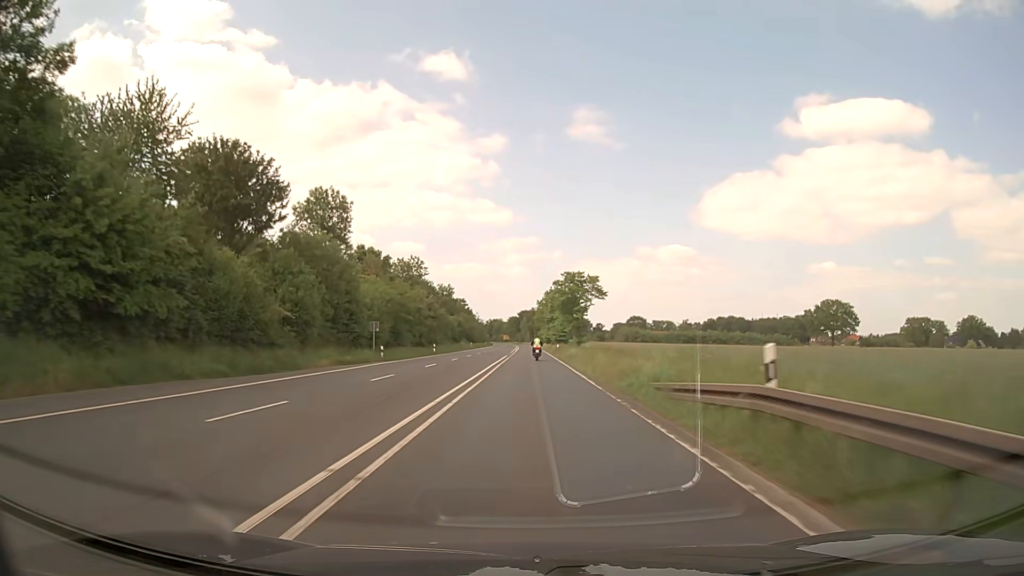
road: primary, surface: asphalt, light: Day
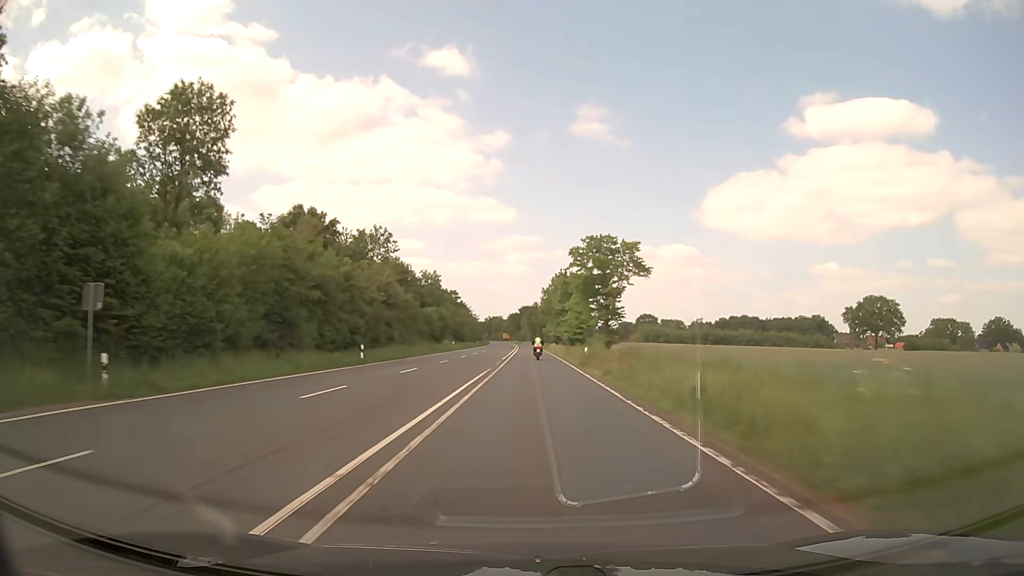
(-0.1, +31.8) m; 0°
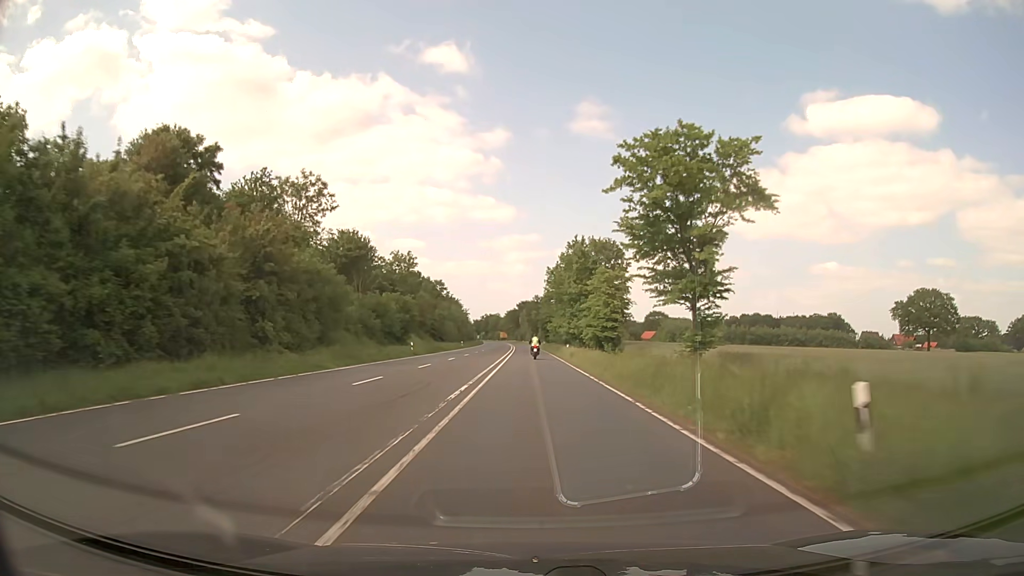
(0.0, +31.8) m; 0°
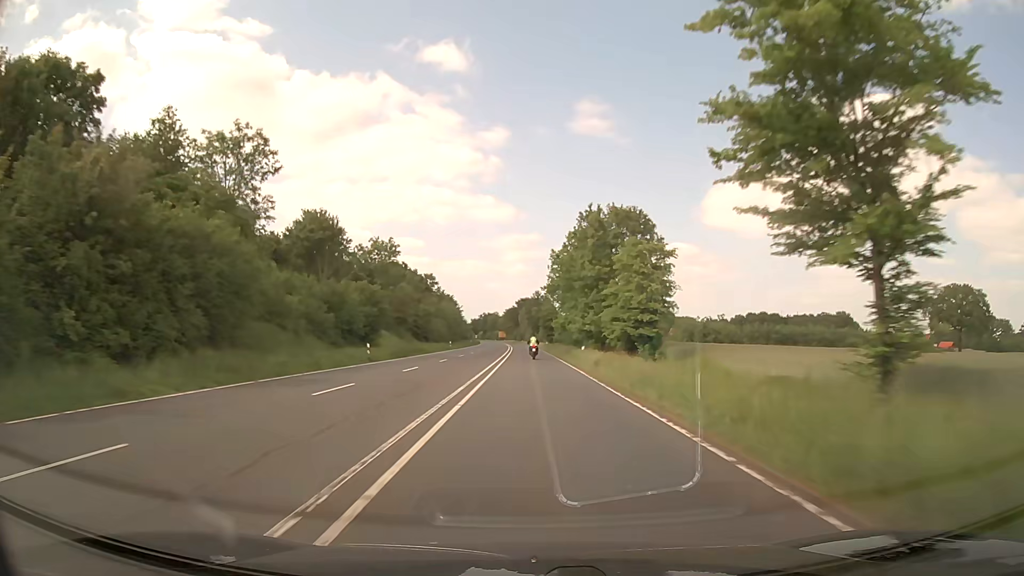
(0.0, +15.9) m; 0°
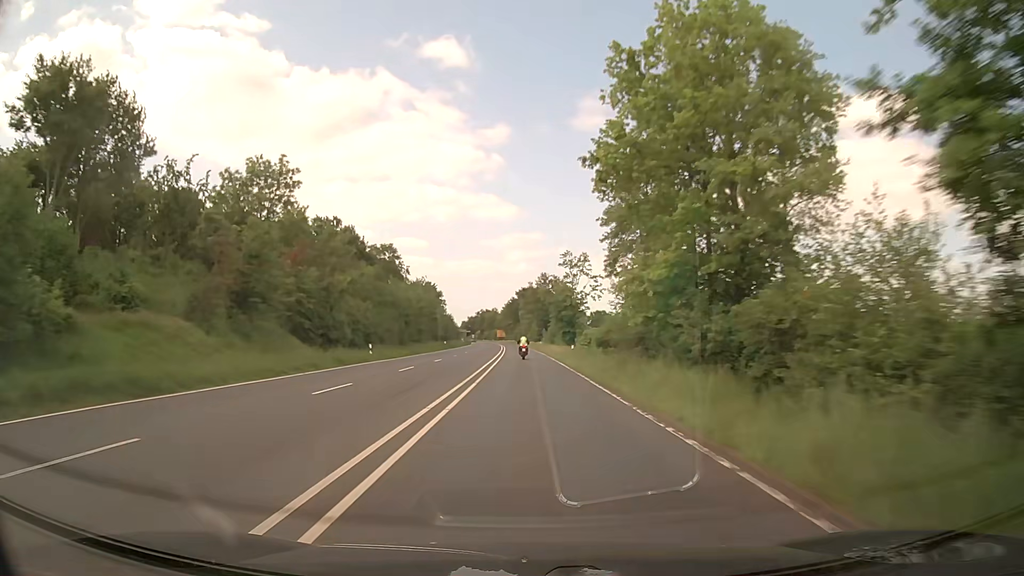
(-0.1, +48.0) m; 0°
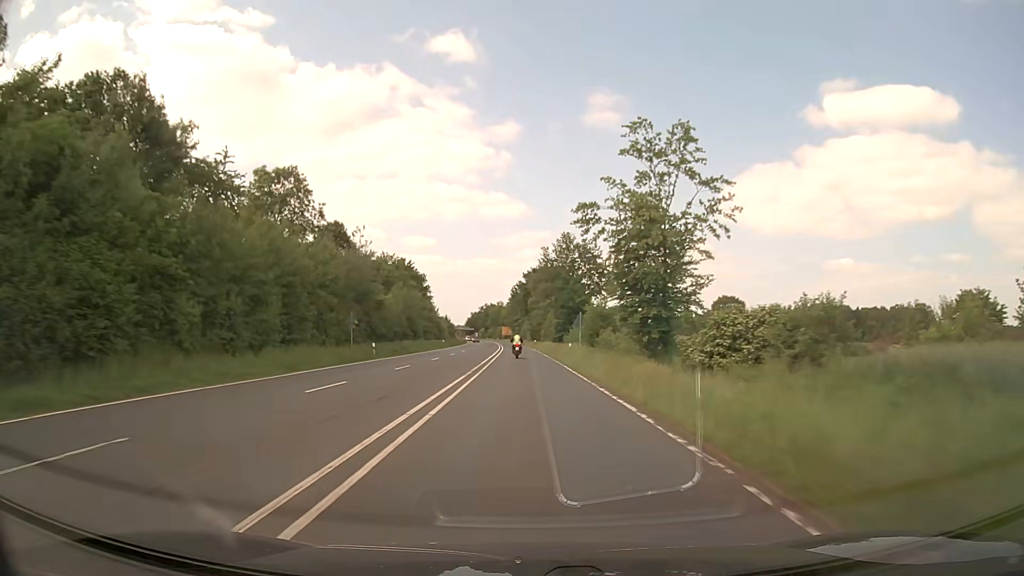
(-0.2, +48.4) m; -1°
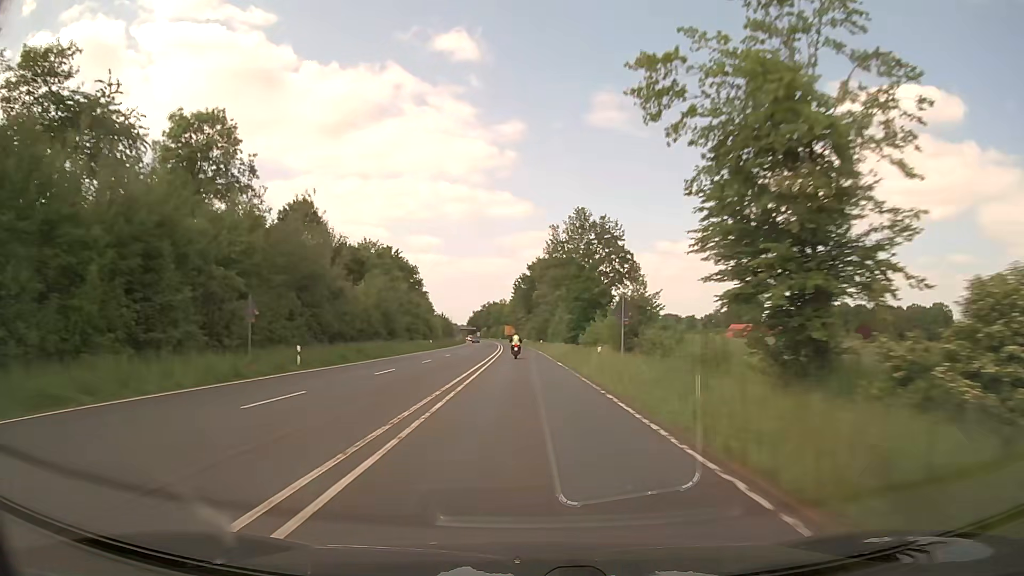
(-0.1, +16.1) m; 0°
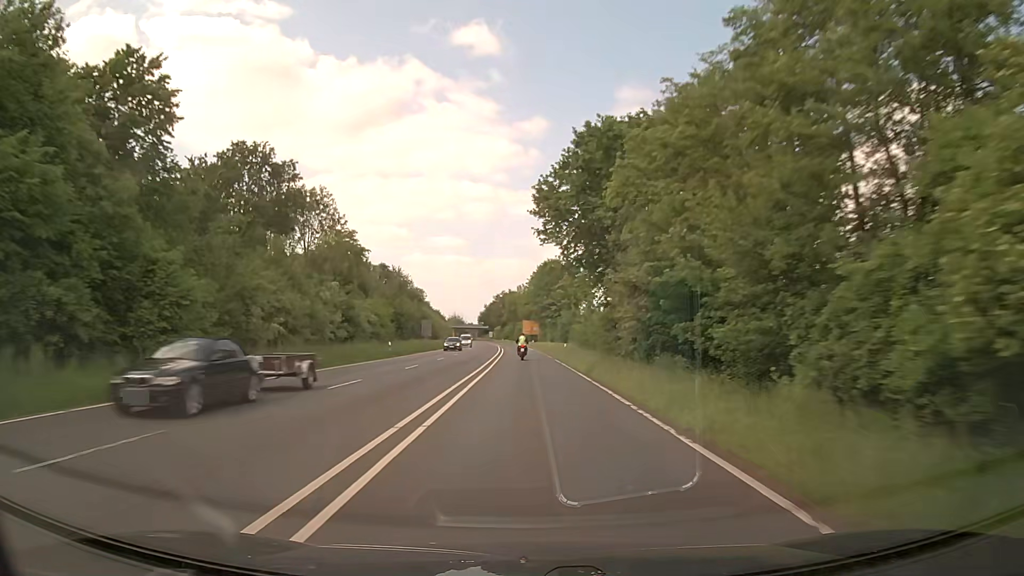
(-1.6, +79.4) m; -2°
(0, +10) (0, +20) (0, +30) (0, +40) (-1, +50) (-1, +60) (-1, +70) (-1, +80) (-2, +90) (-2, +100) m
